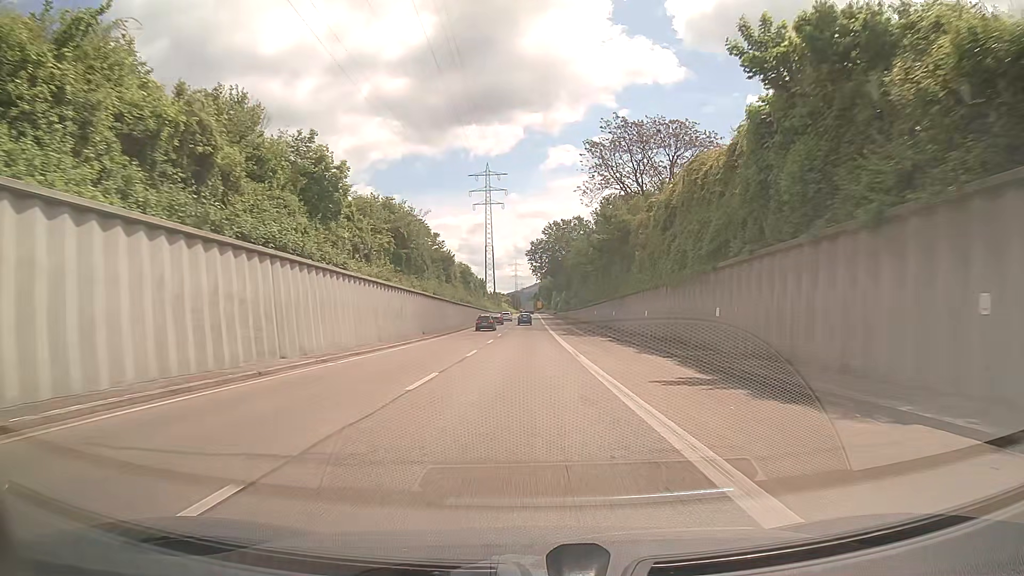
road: trunk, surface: asphalt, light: Day
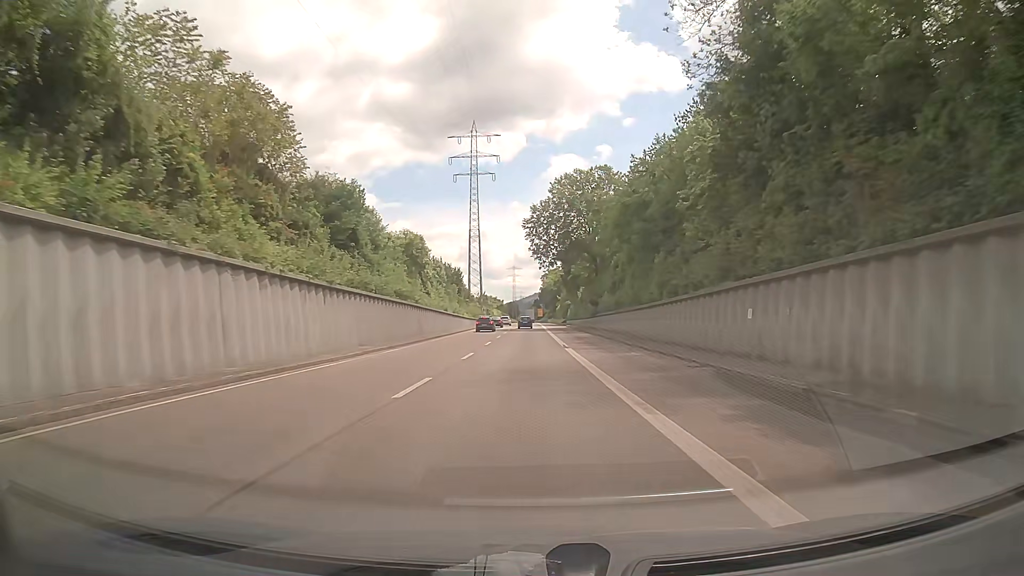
(0.0, +49.6) m; 0°
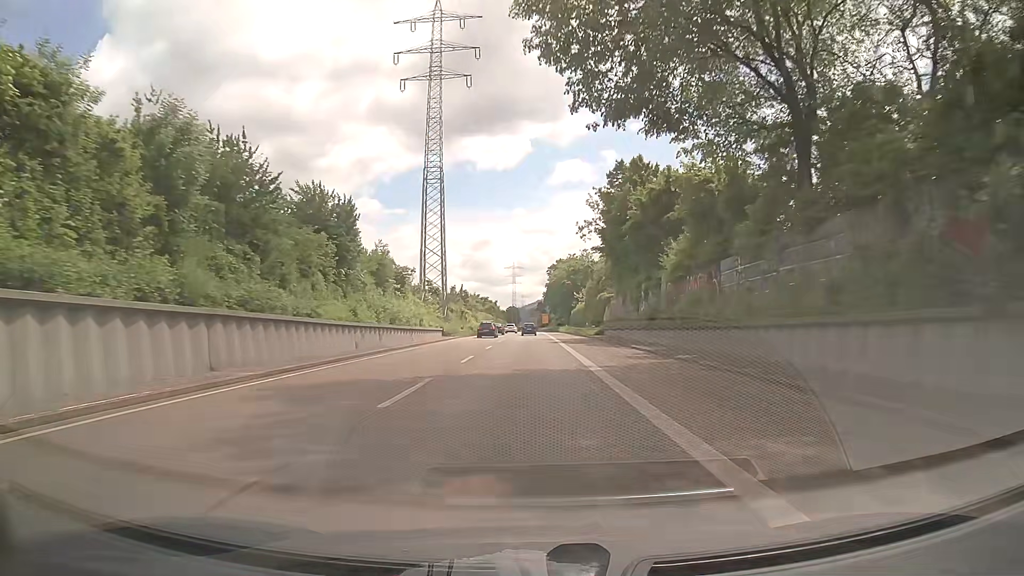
(-0.1, +61.5) m; 0°
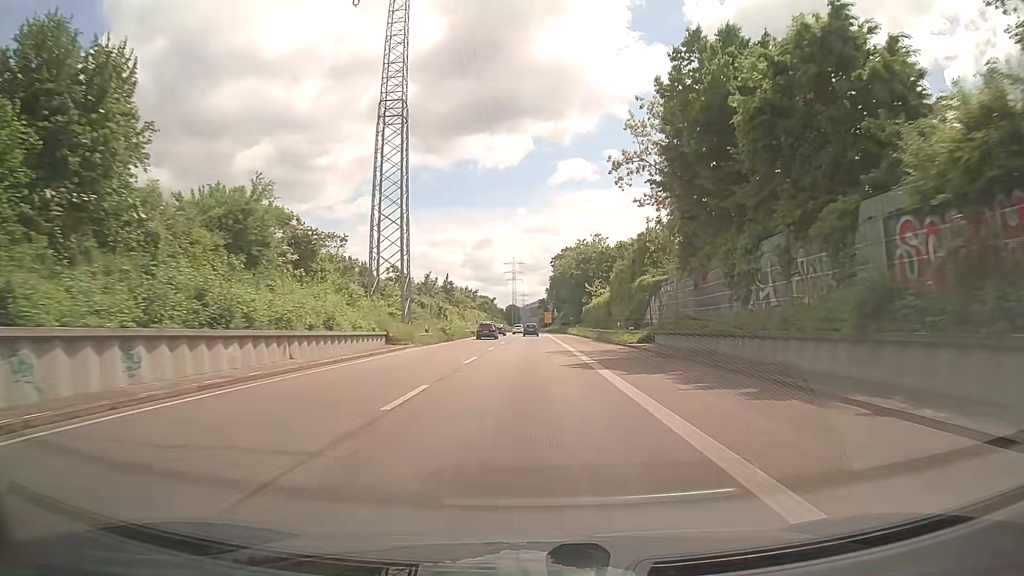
(0.0, +24.4) m; 0°
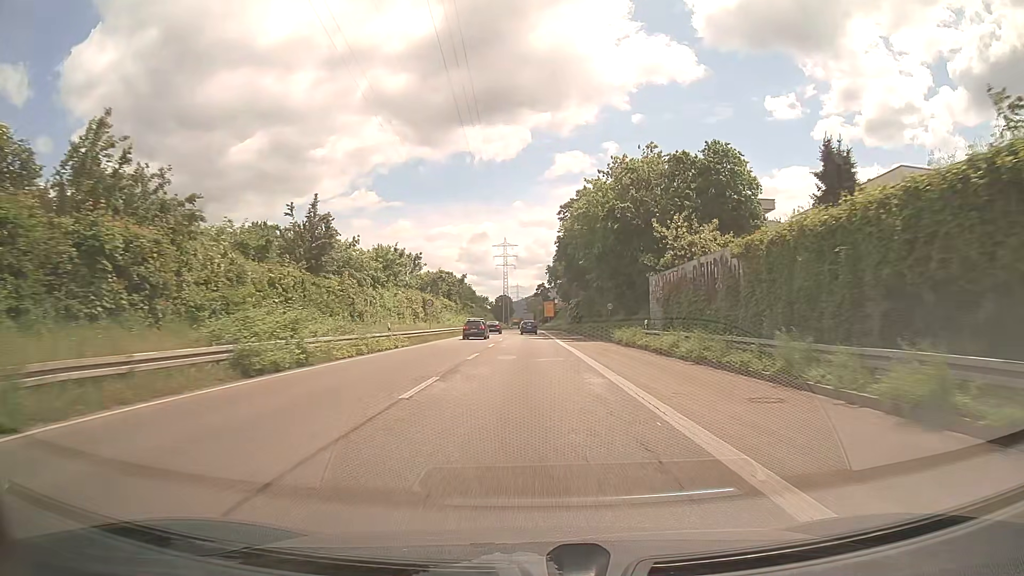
(+0.4, +58.8) m; +1°
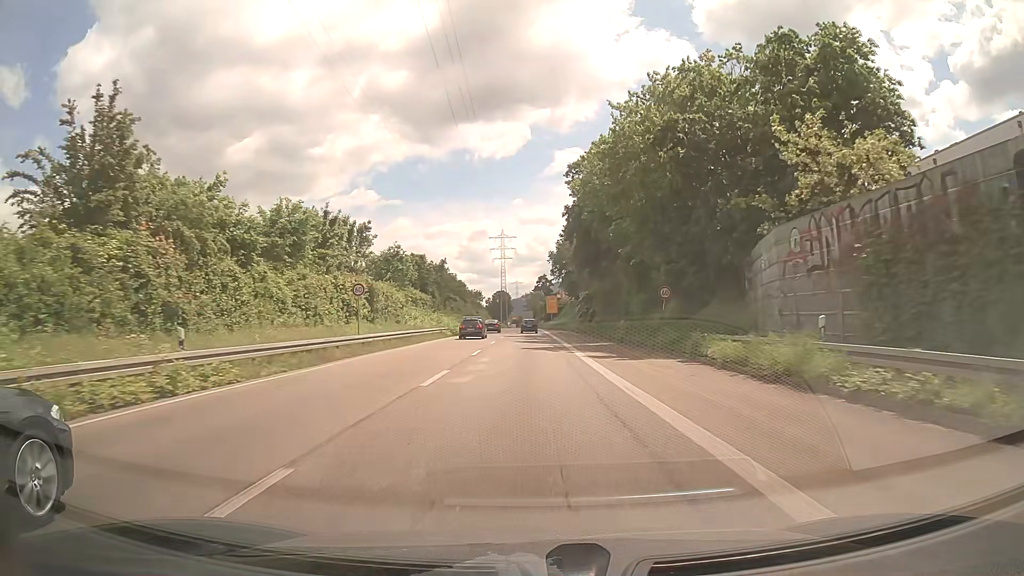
(+0.1, +21.5) m; 0°
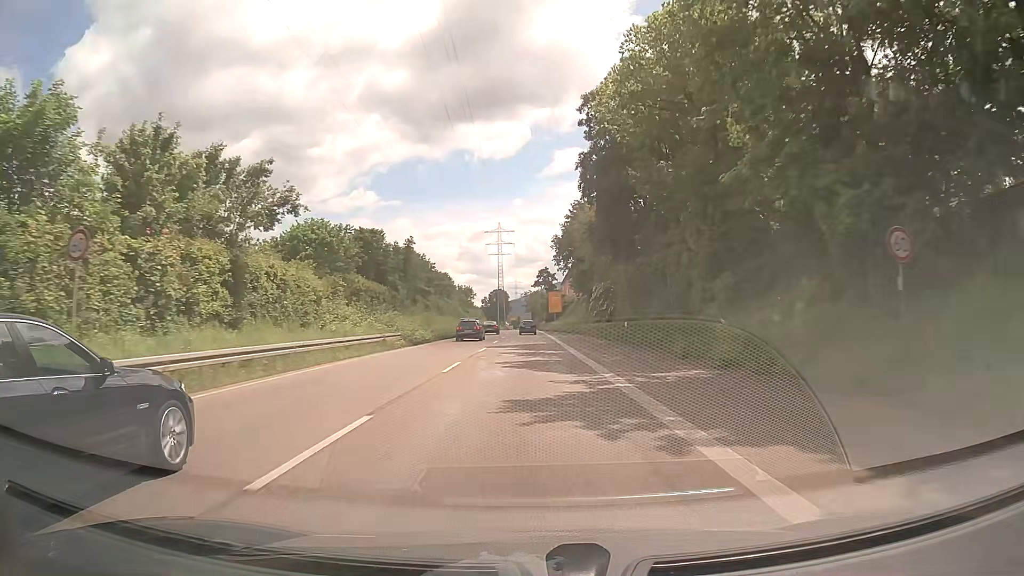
(0.0, +20.3) m; 0°
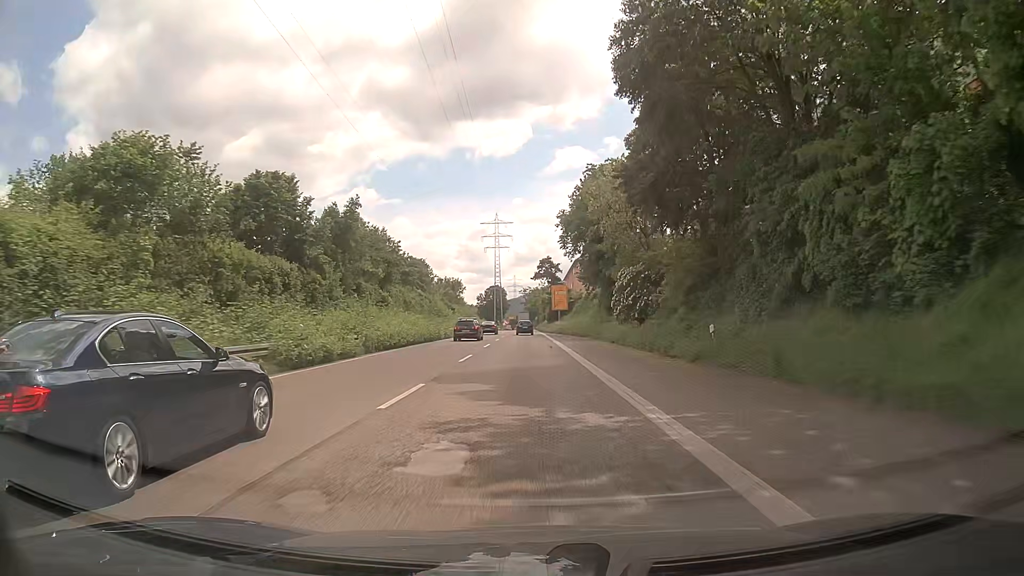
(0.0, +19.2) m; 0°
(0, +10) (0, +20) (0, +30) (0, +40) (0, +50) (0, +60) (0, +70) (-1, +80) (-1, +90) (-1, +100) m
